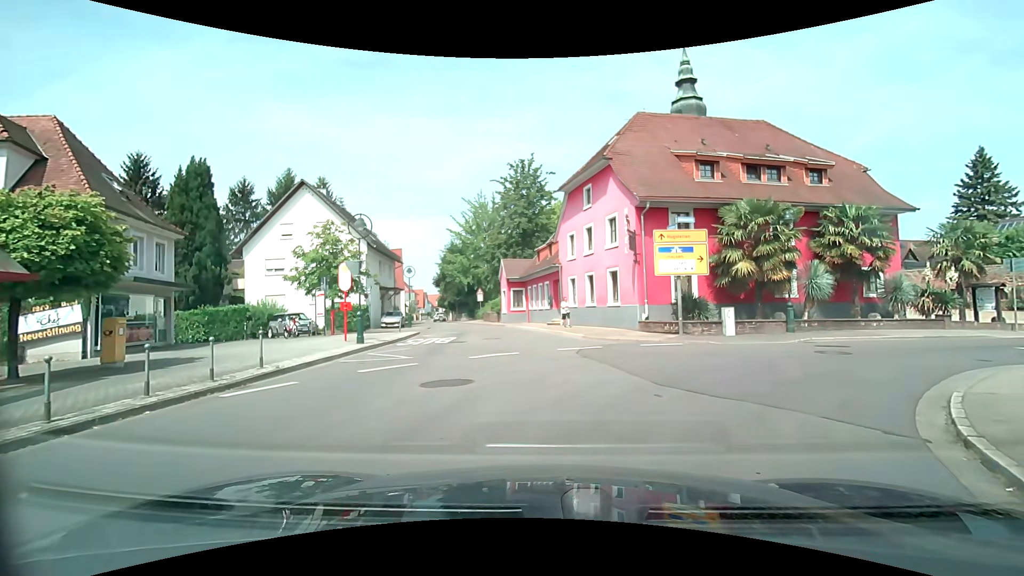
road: tertiary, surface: asphalt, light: Day
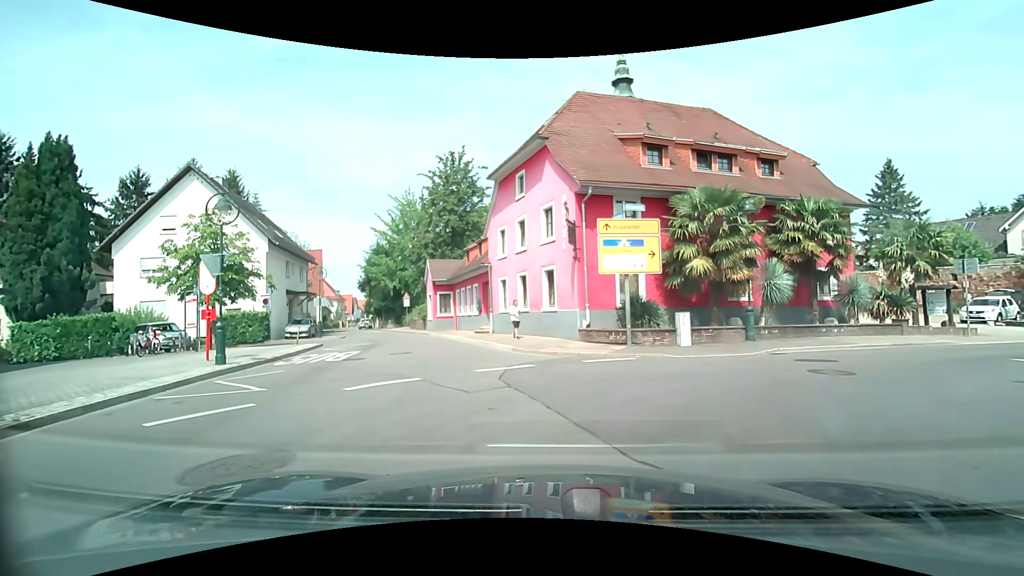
(+0.3, +3.9) m; +7°
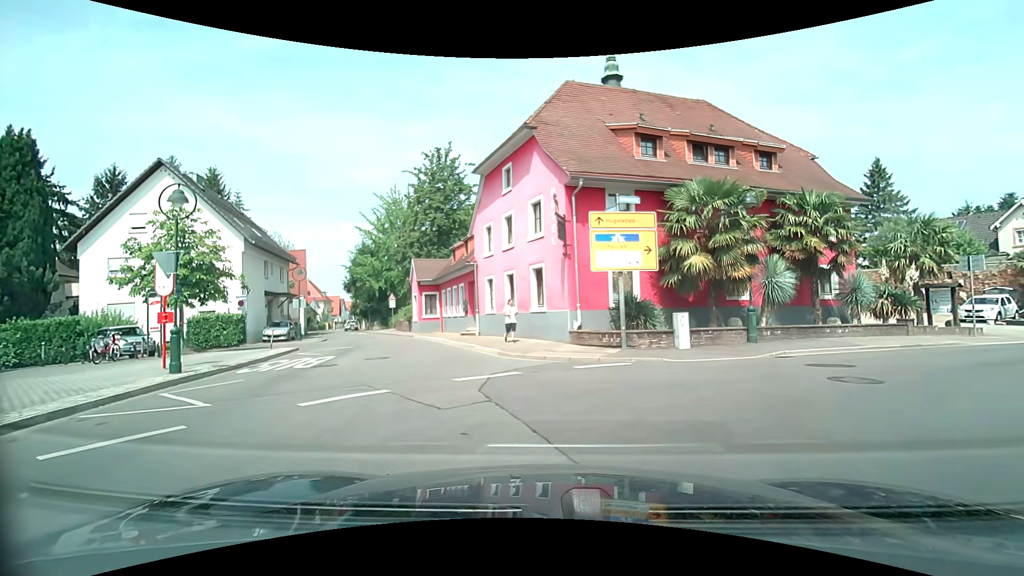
(+0.1, +1.2) m; +2°
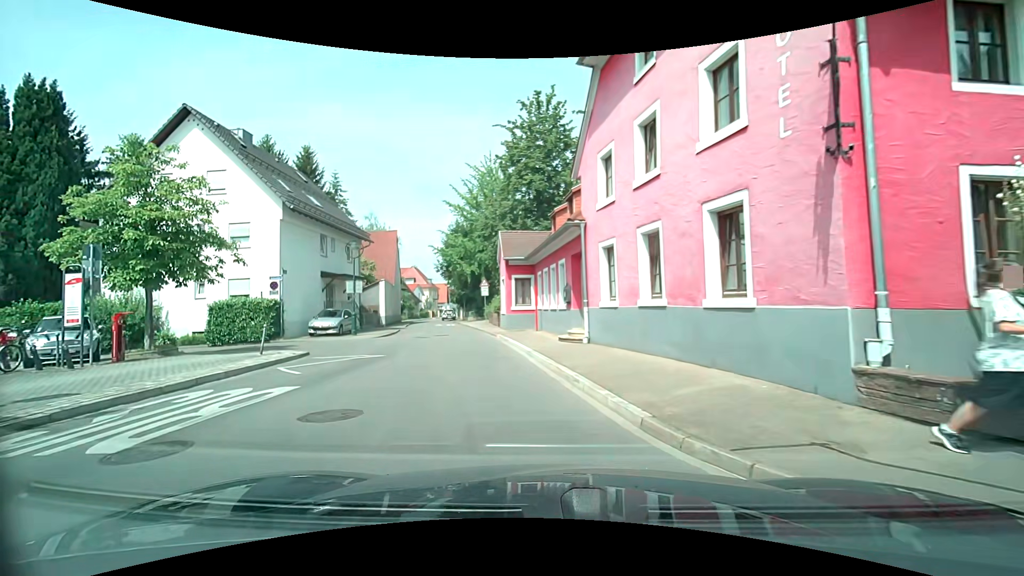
(-0.5, +10.4) m; -10°
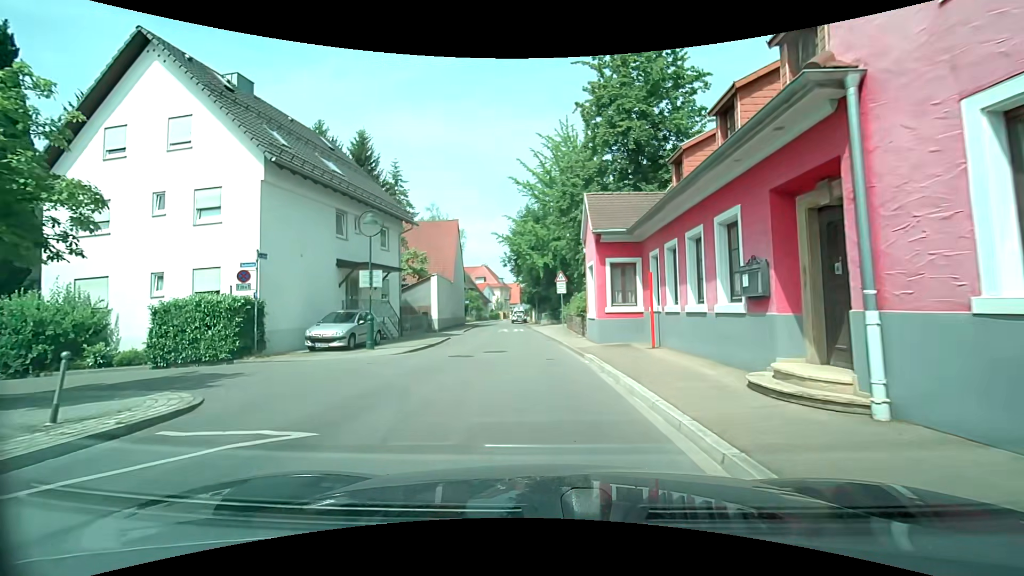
(-1.1, +9.3) m; -11°
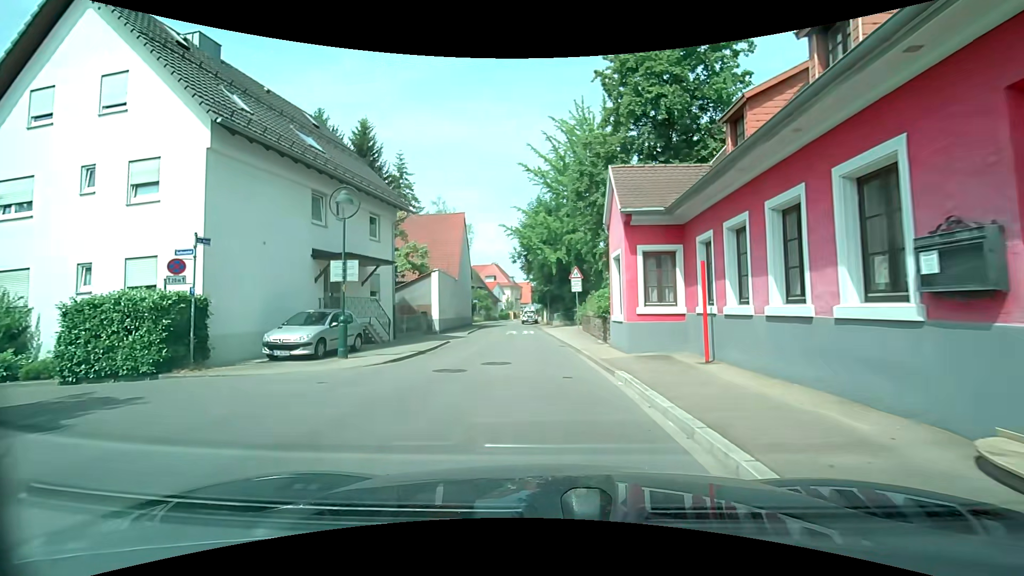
(0.0, +3.6) m; -1°
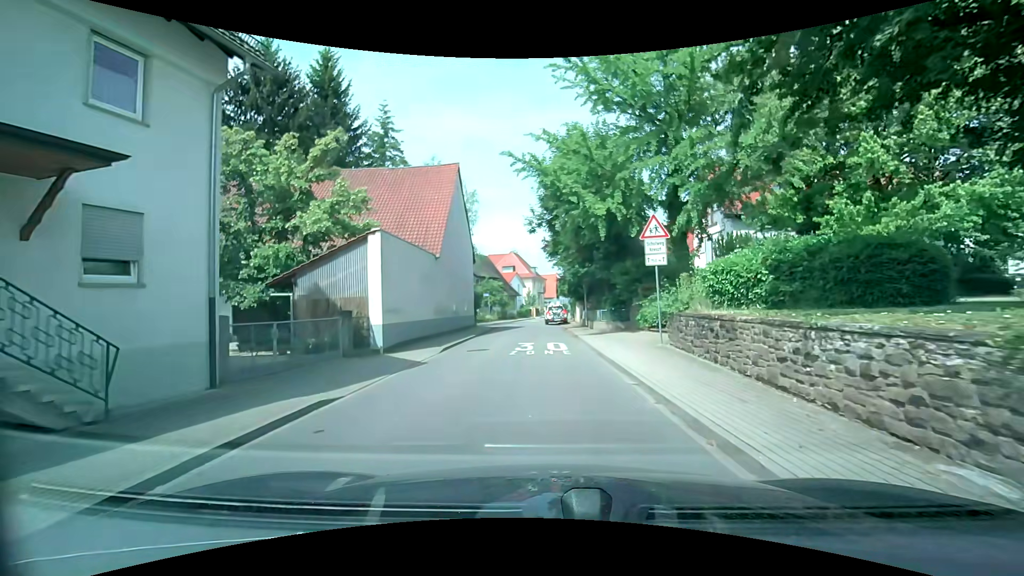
(-0.5, +15.5) m; -2°
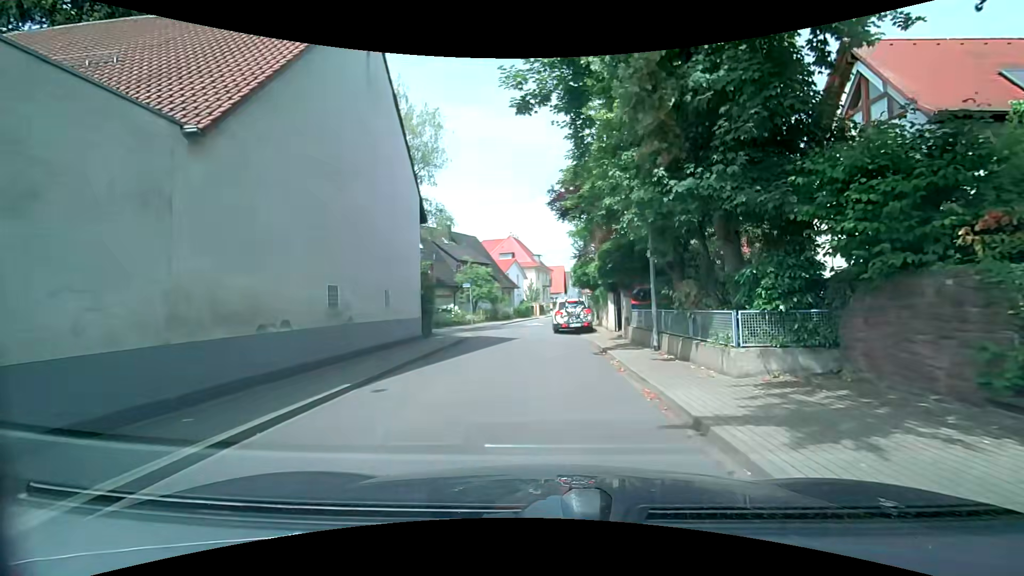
(-0.2, +17.3) m; -1°
(0, +10) (0, +20) (+1, +30) (+1, +40) (+2, +50) (+4, +60) (+6, +70) (+8, +79) (+10, +89) (+12, +99) m
